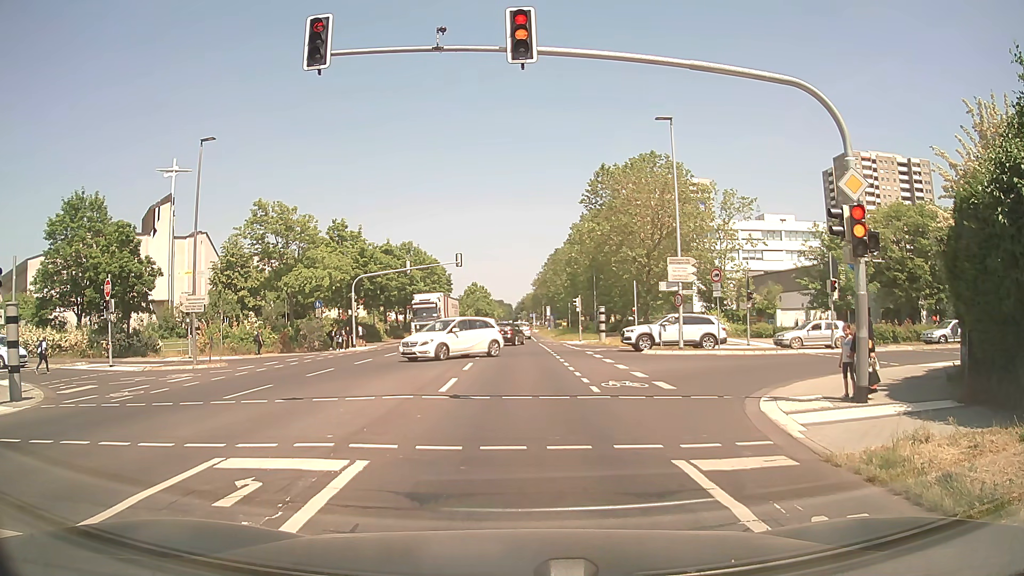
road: secondary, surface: asphalt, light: Day
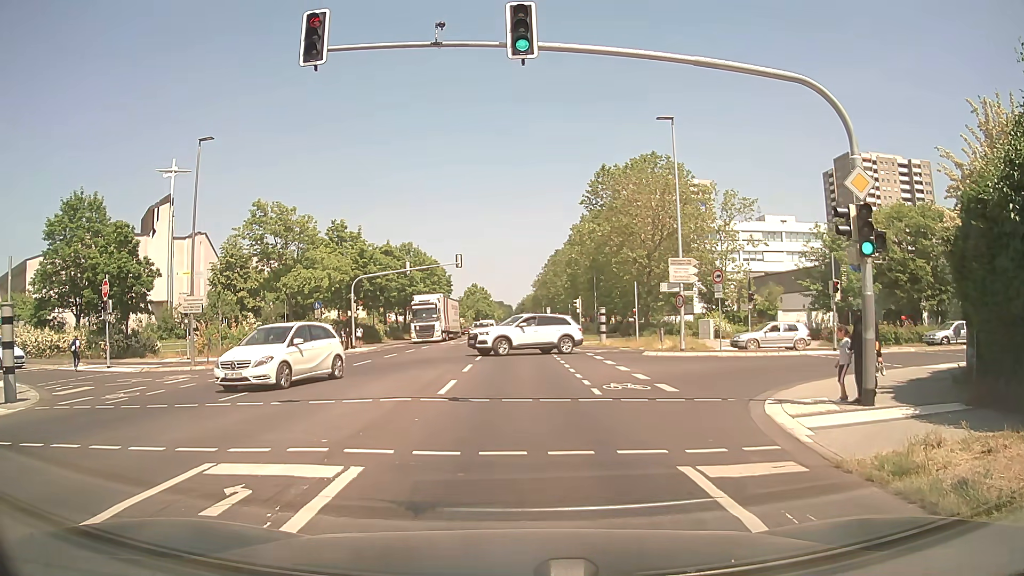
(0.0, +0.2) m; 0°
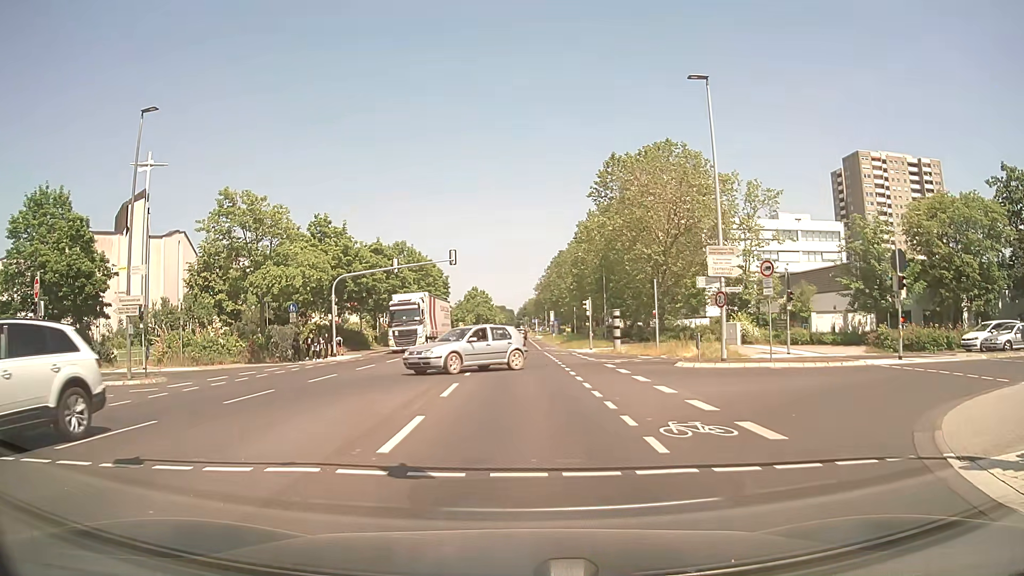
(+0.1, +6.0) m; +1°
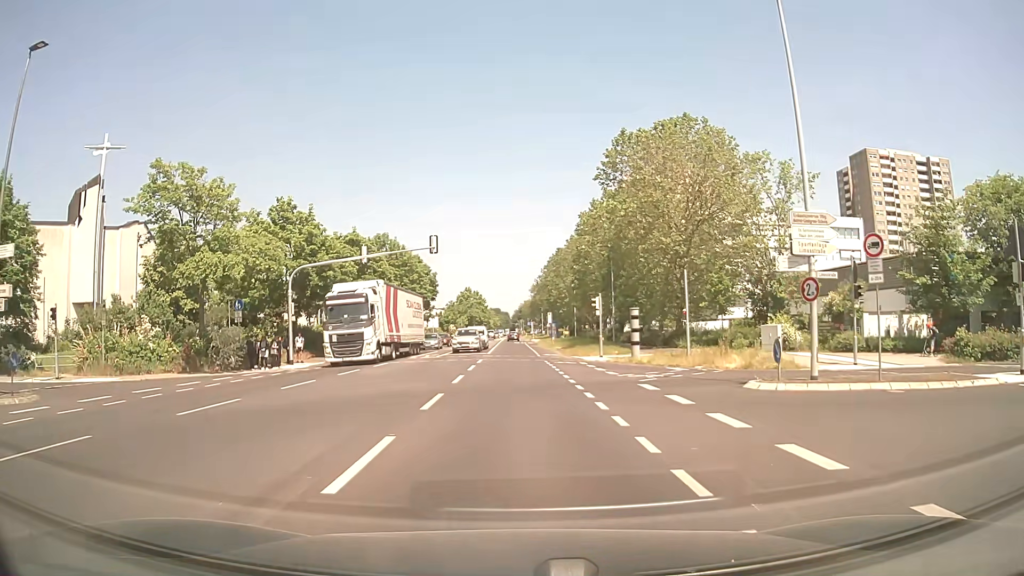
(0.0, +8.1) m; 0°
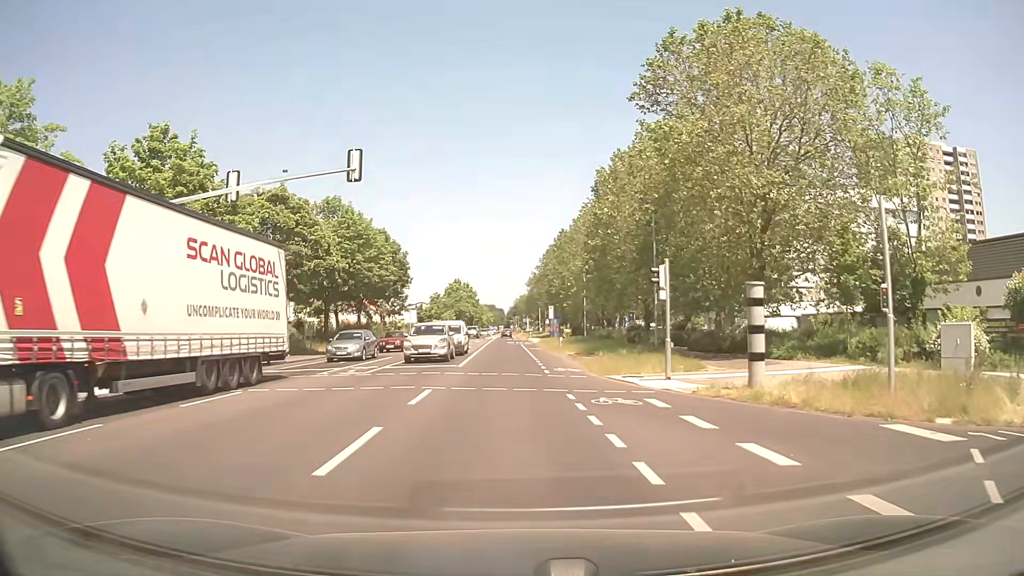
(0.0, +17.7) m; 0°
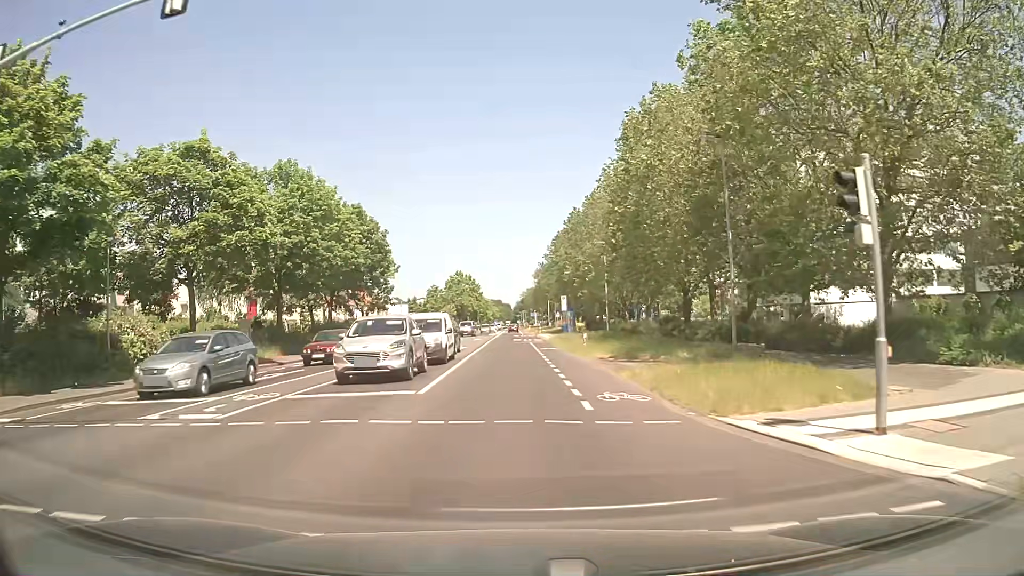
(0.0, +11.6) m; 0°
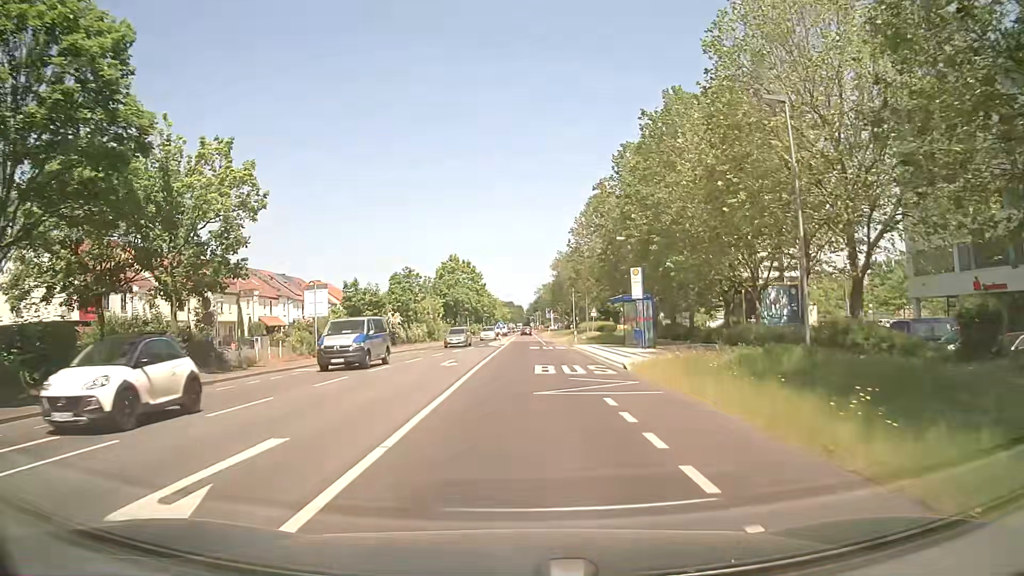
(-0.6, +35.9) m; -1°
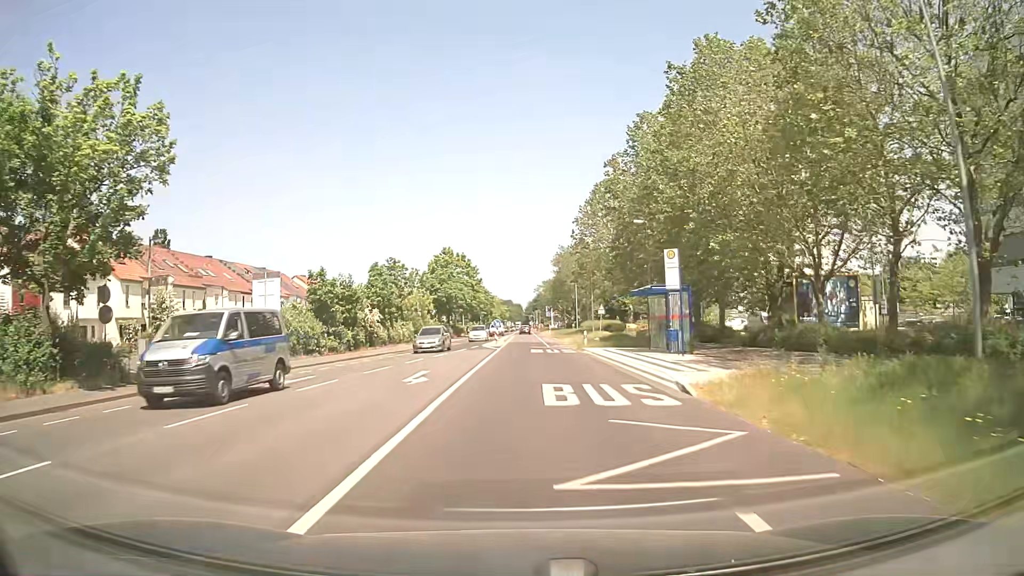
(0.0, +7.8) m; 0°
(0, +10) (0, +20) (0, +30) (+1, +40) (+1, +50) (+1, +60) (+1, +70) (+1, +80) (+1, +90) (+1, +100) m
